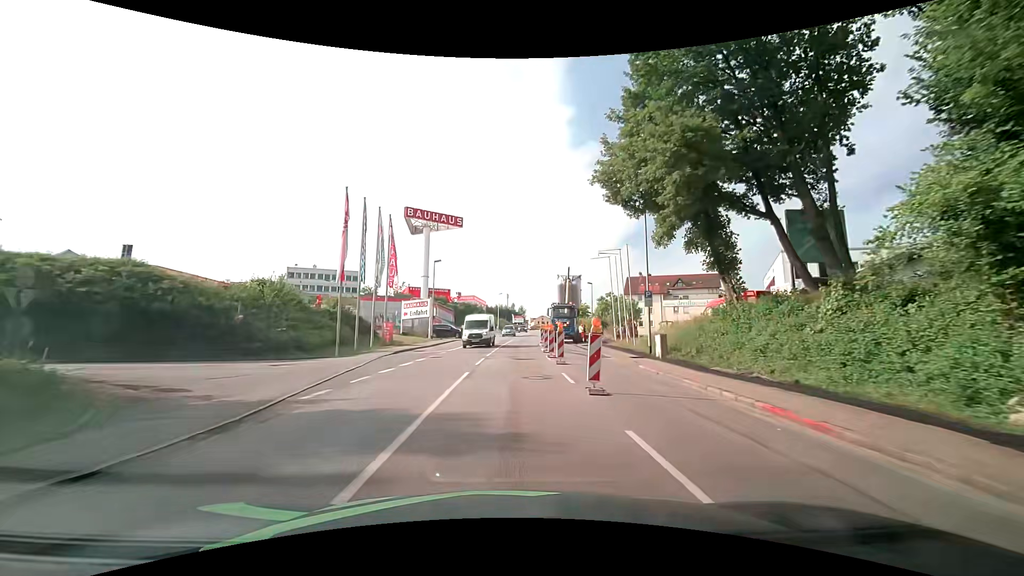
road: tertiary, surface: asphalt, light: Day
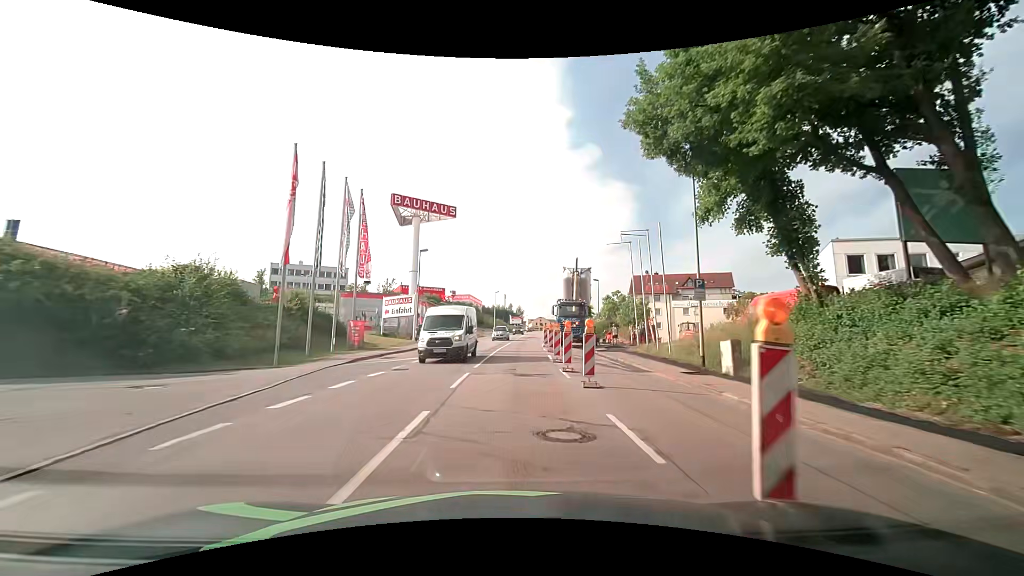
(0.0, +7.6) m; +1°
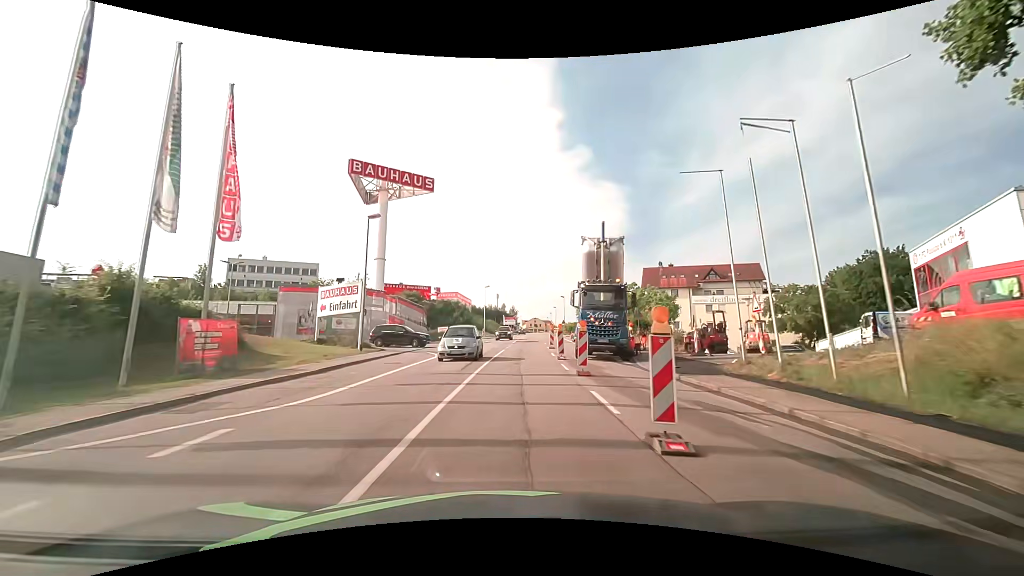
(+0.1, +15.2) m; +1°
(0, +10) (0, +20) (+1, +30) (+1, +40) (+2, +50) (+3, +60) (+3, +70) (+4, +80) (+4, +90) (+5, +100) m
